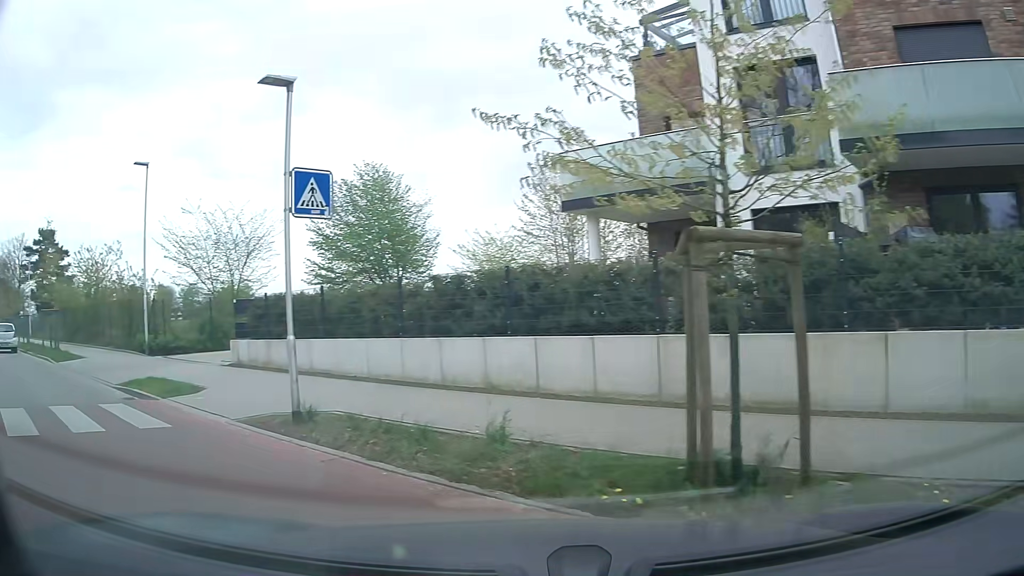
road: residential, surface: asphalt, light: Day
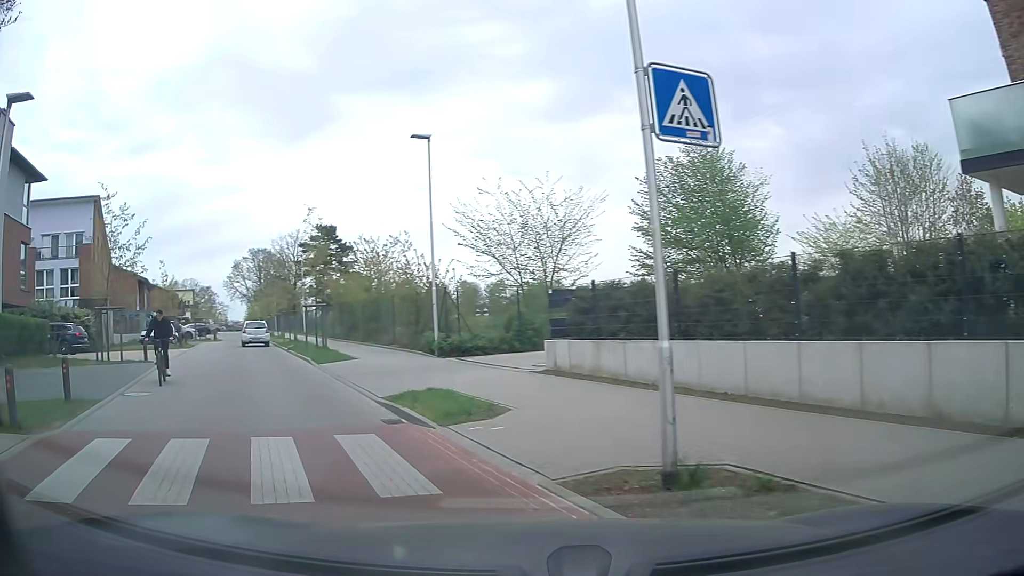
(-1.0, +3.7) m; -26°
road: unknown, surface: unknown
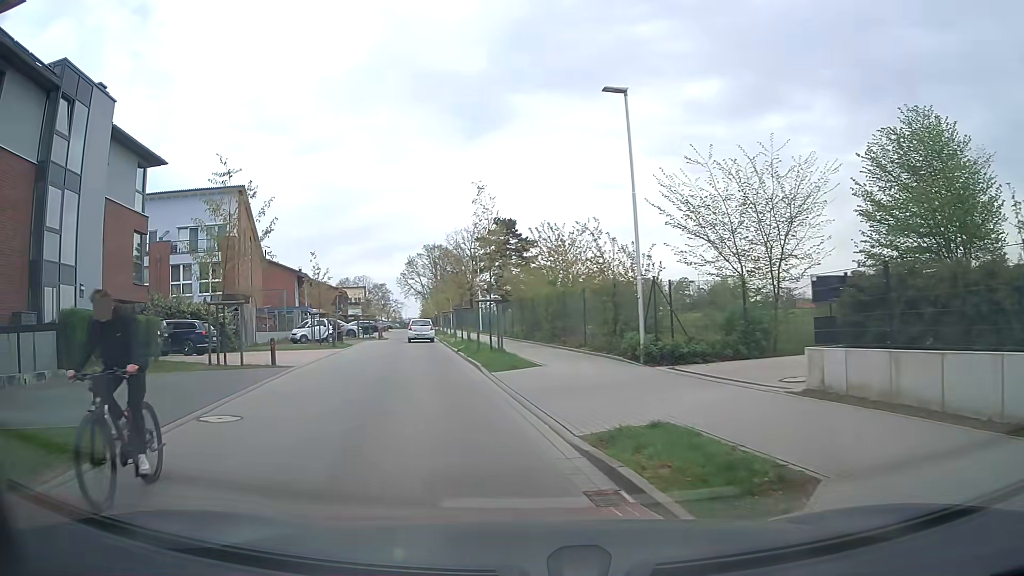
(-0.8, +4.3) m; -17°
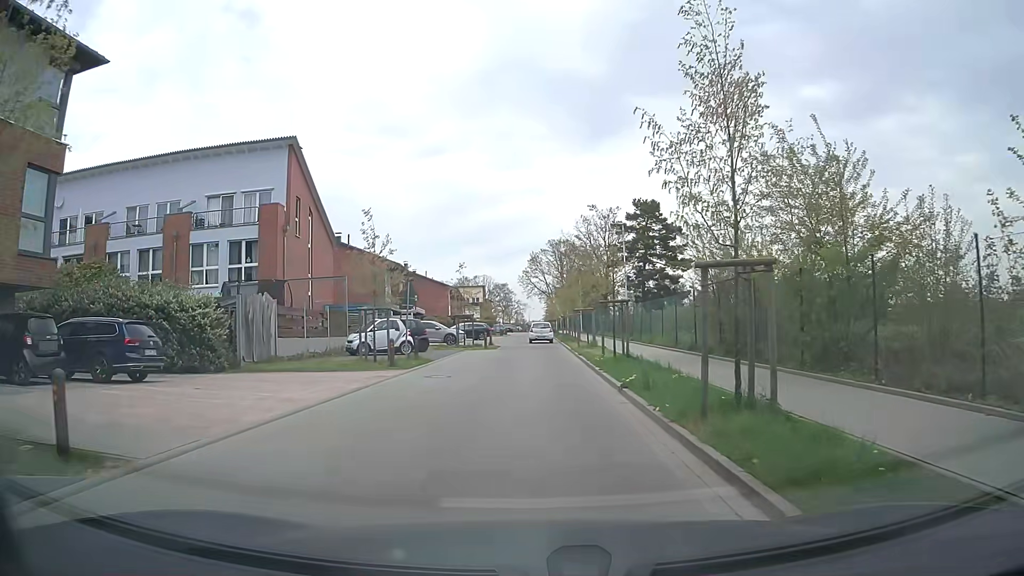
(-1.9, +14.8) m; -10°
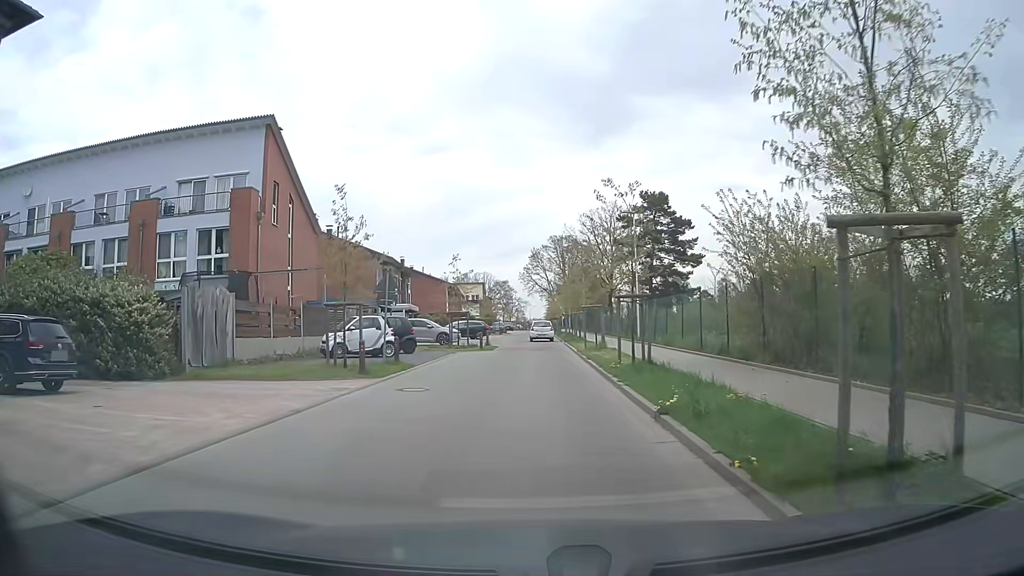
(0.0, +3.7) m; 0°
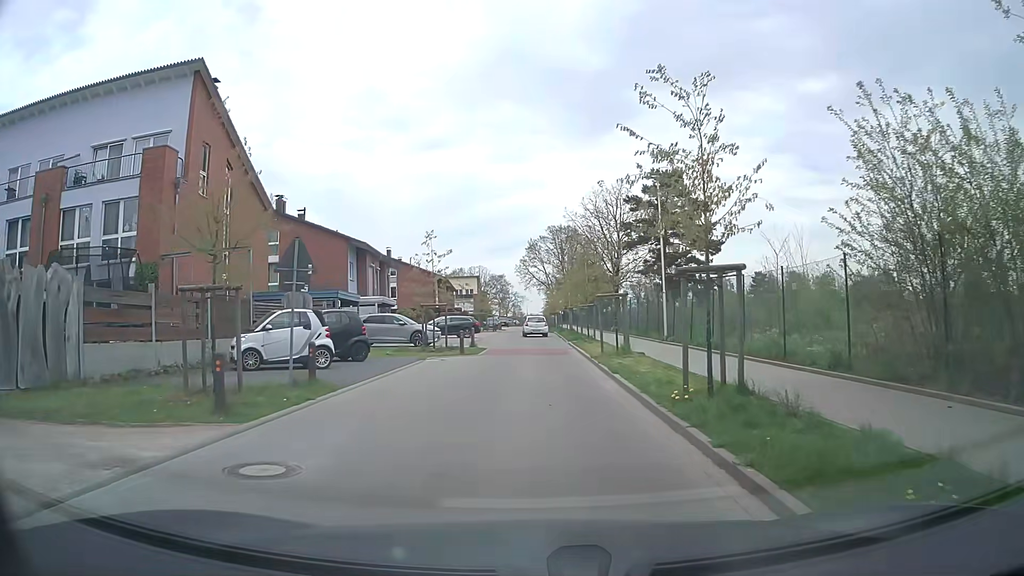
(+0.1, +7.9) m; +1°
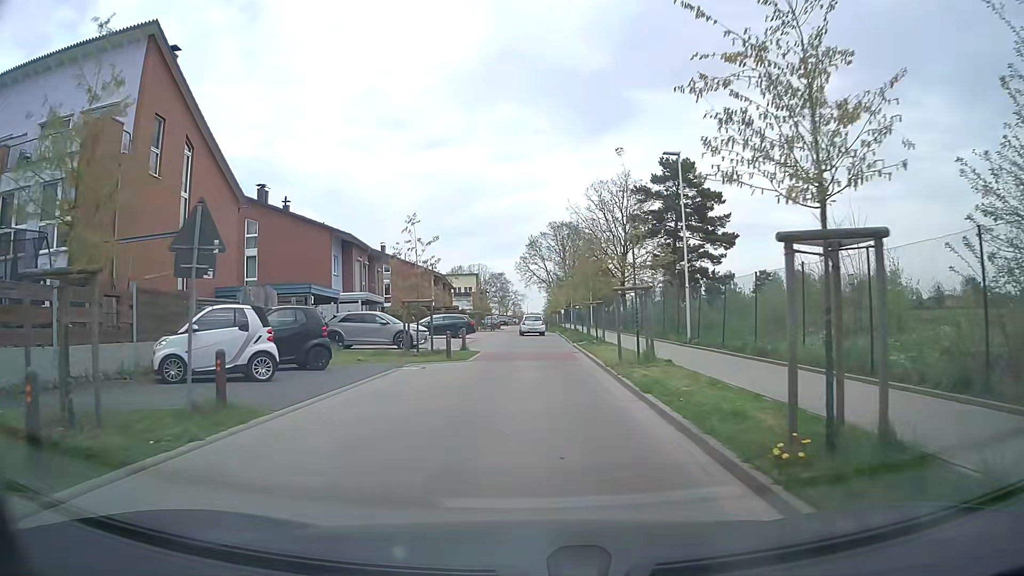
(0.0, +4.1) m; 0°
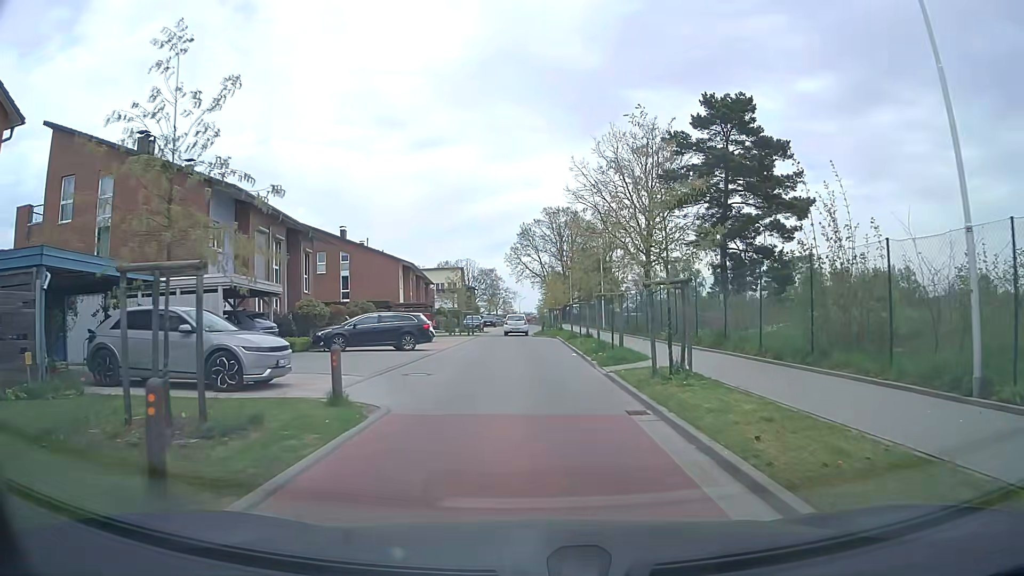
(0.0, +16.4) m; 0°
(0, +10) (0, +20) (0, +30) (-1, +40) (-2, +50) (-2, +60) (-1, +70) (0, +80) (0, +90) (0, +100) m
